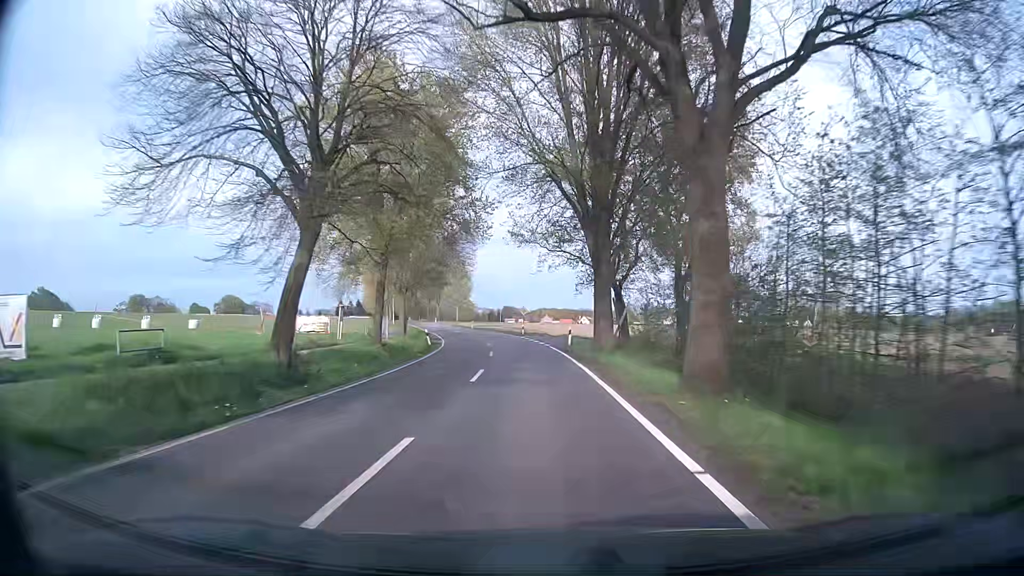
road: tertiary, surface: asphalt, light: Day
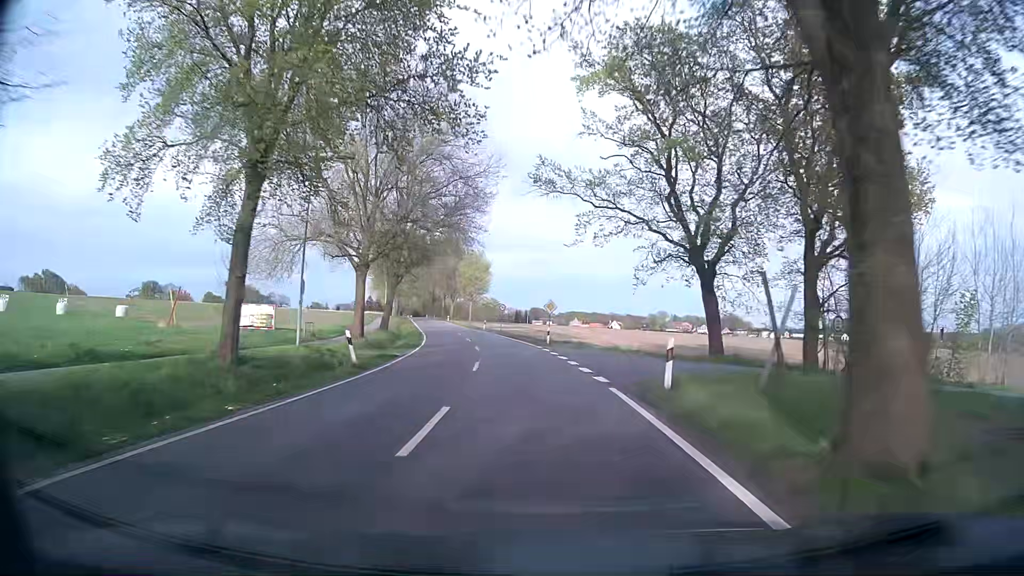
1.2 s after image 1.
(-0.5, +21.4) m; -2°
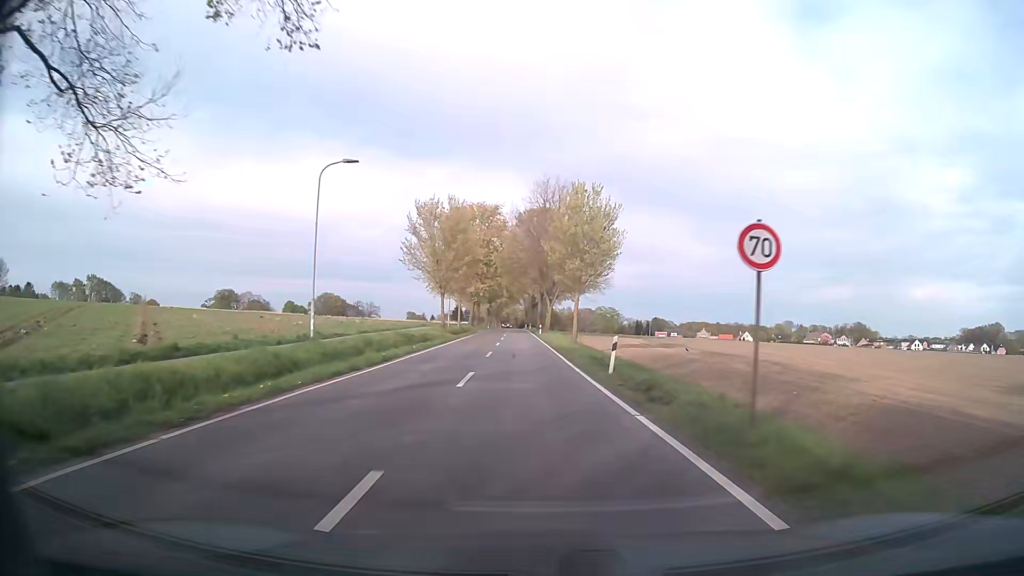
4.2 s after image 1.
(-5.1, +53.0) m; -10°
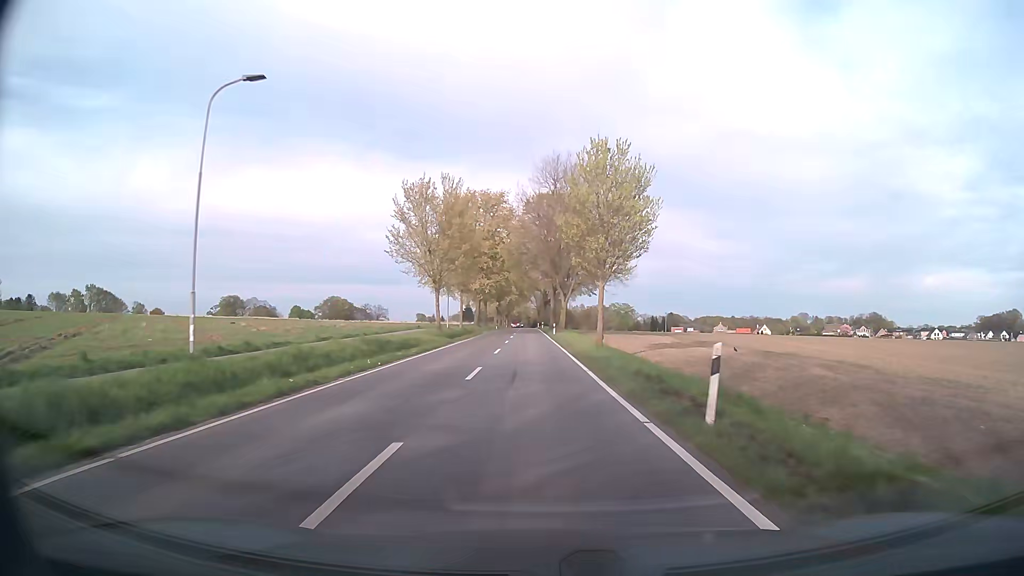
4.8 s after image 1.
(-0.1, +10.6) m; -1°
(0, +10) (0, +20) (-1, +30) (-1, +40) (-1, +50) (-1, +60) (-2, +70) (-2, +80) (-2, +90) (-2, +100) m
